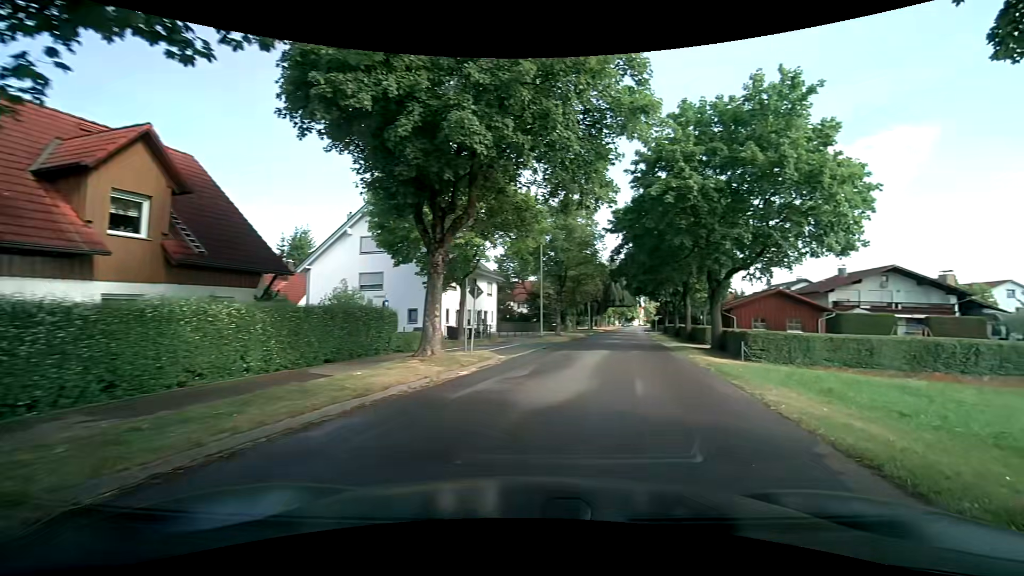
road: tertiary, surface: asphalt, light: Day
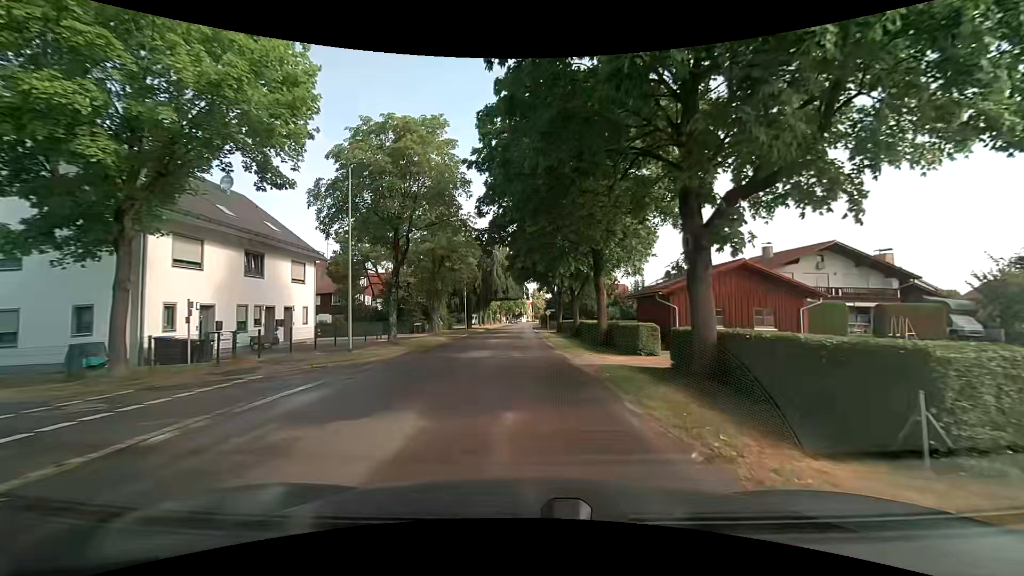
(+4.0, +16.4) m; +16°
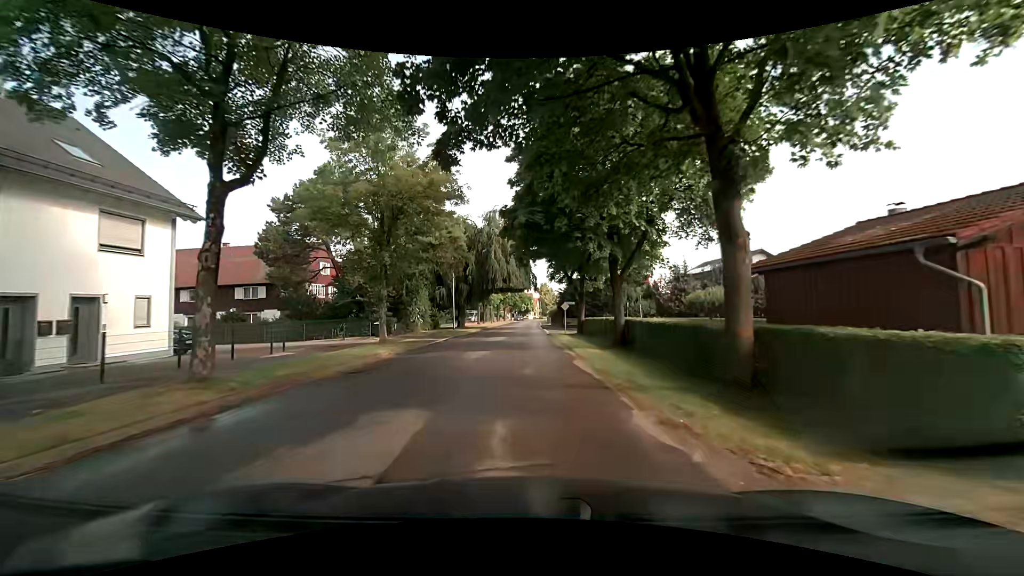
(-0.3, +14.8) m; -2°
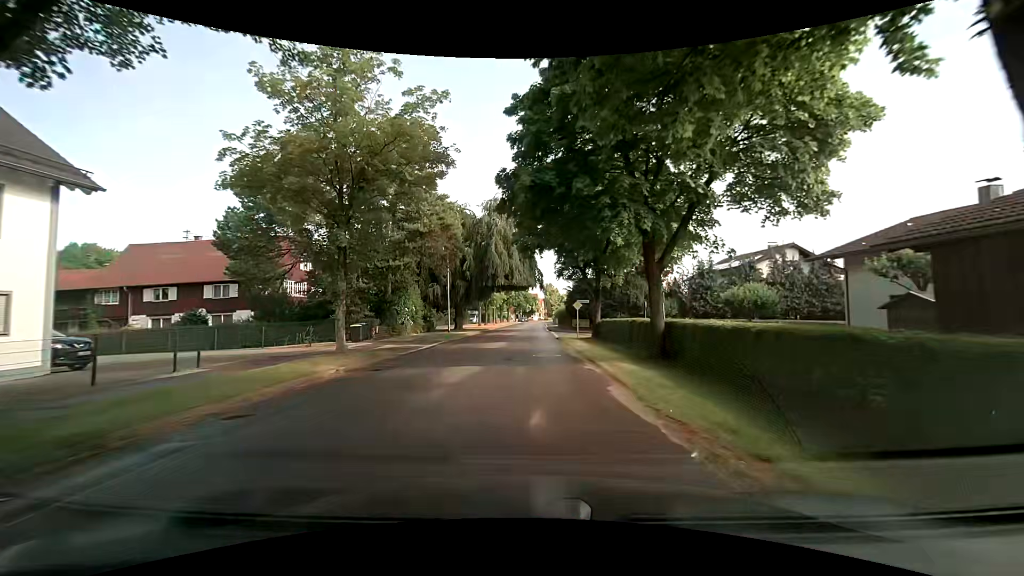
(0.0, +5.5) m; 0°
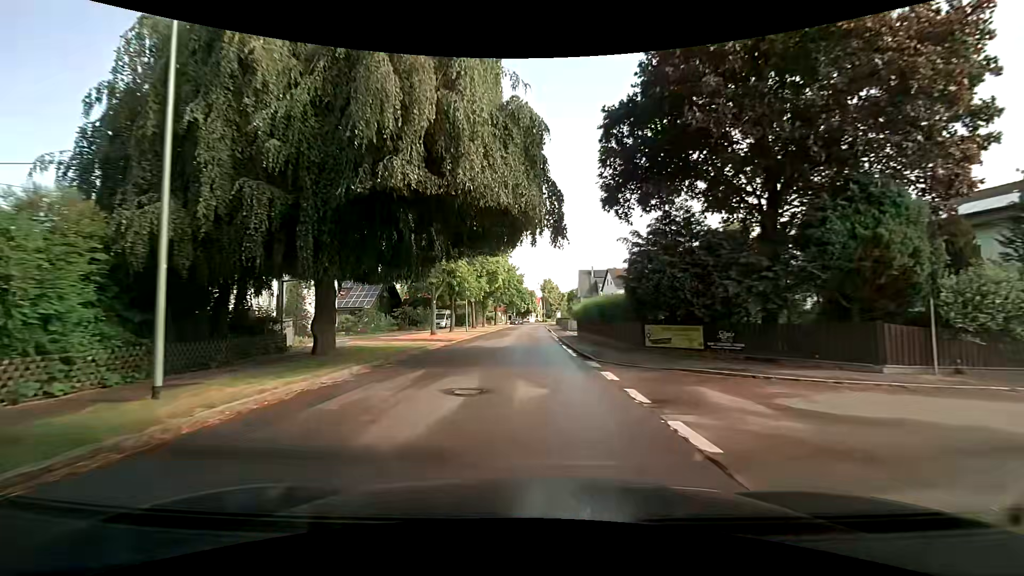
(+0.1, +31.4) m; 0°
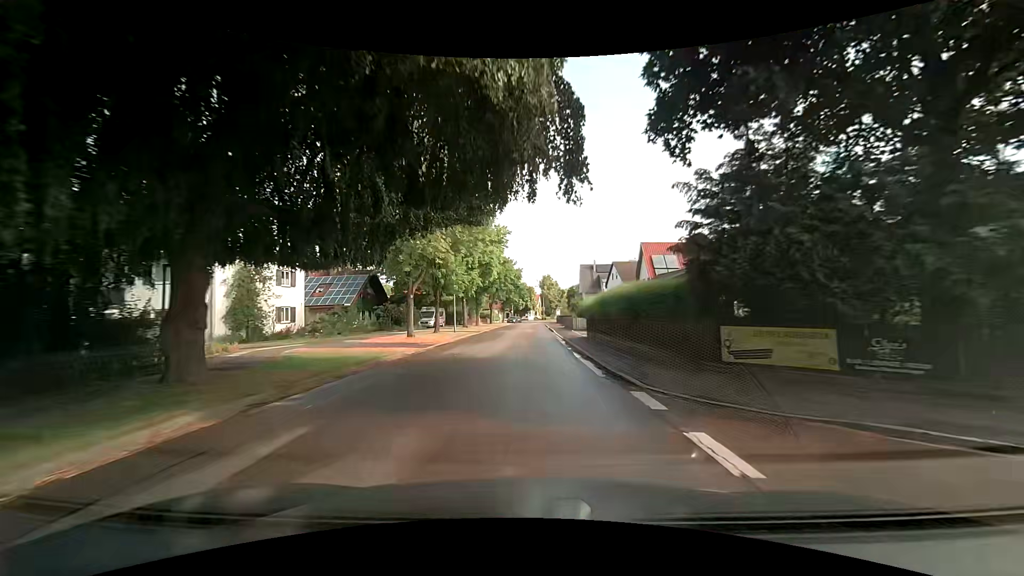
(0.0, +6.9) m; +2°
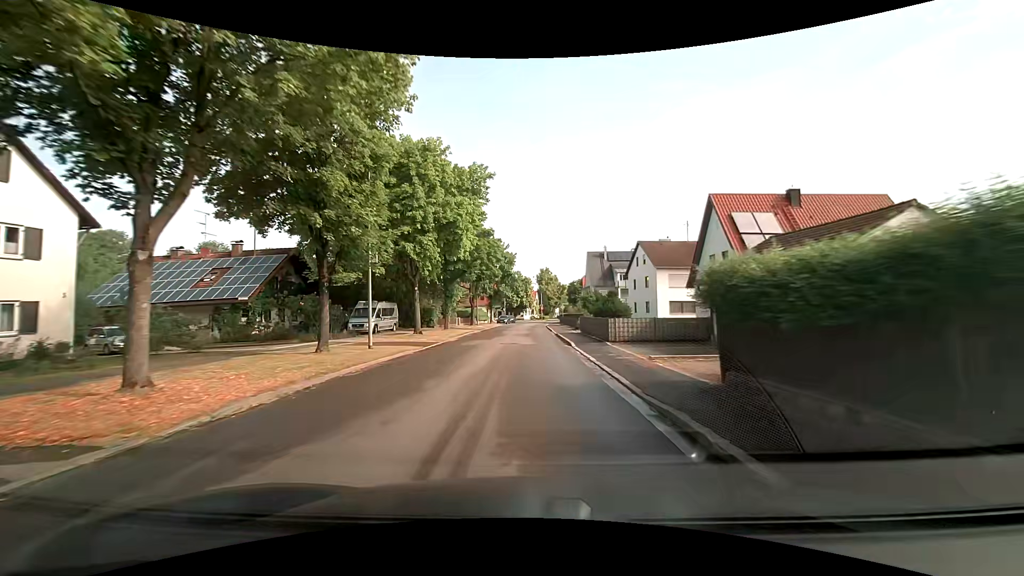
(-0.2, +21.1) m; 0°
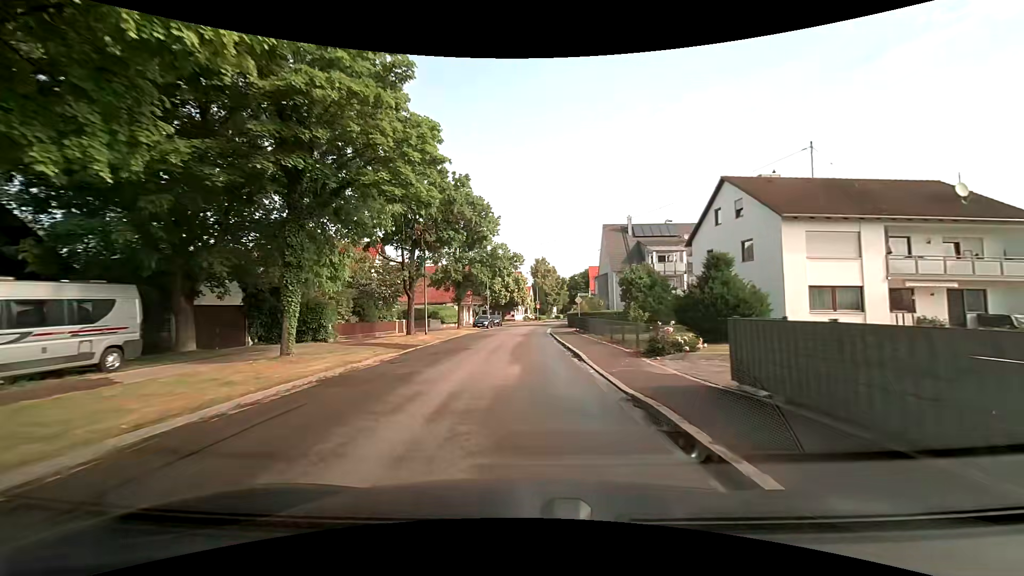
(0.0, +27.2) m; 0°
(0, +10) (0, +20) (0, +30) (0, +40) (0, +50) (+1, +60) (+2, +70) (+4, +80) (+5, +90) (+7, +100) m
